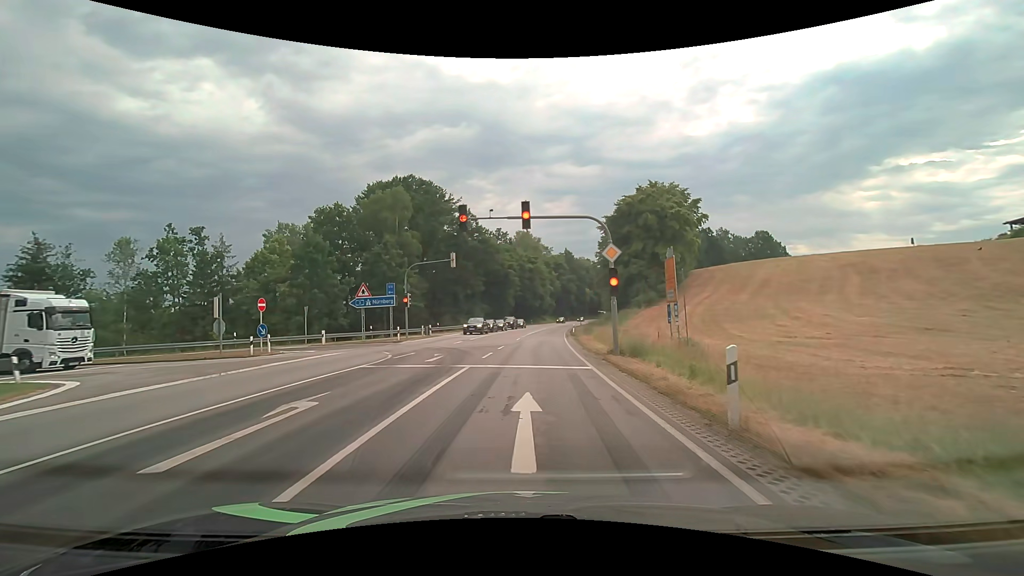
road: primary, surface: asphalt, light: Day
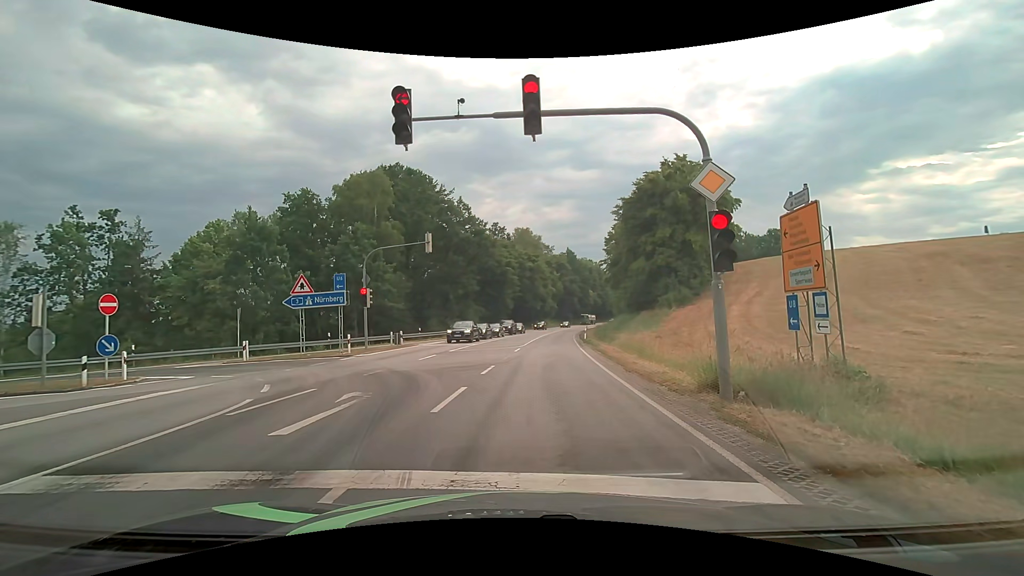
(0.0, +9.8) m; -1°
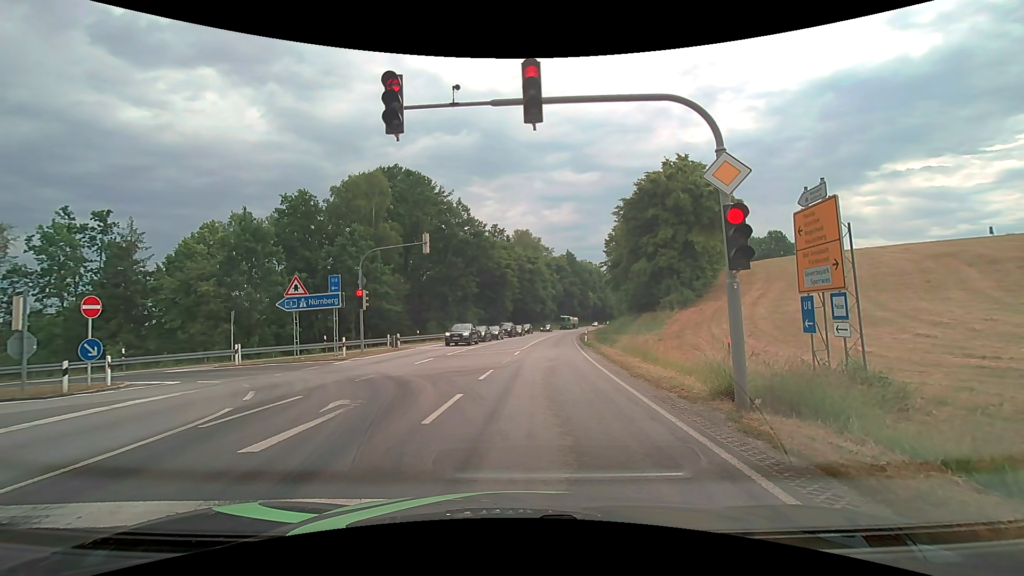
(0.0, +0.7) m; +1°
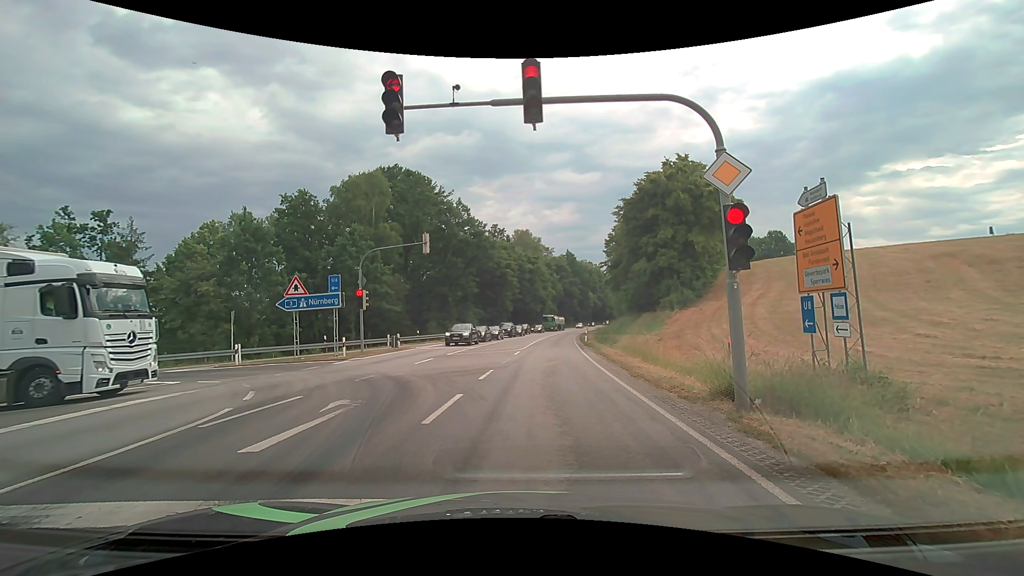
(0.0, 0.0) m; 0°
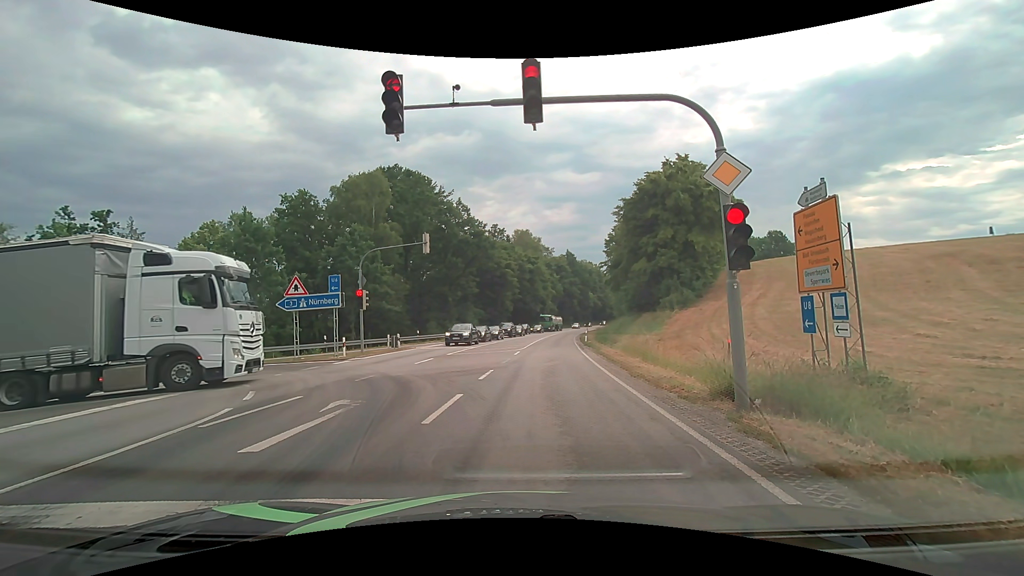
(0.0, 0.0) m; 0°
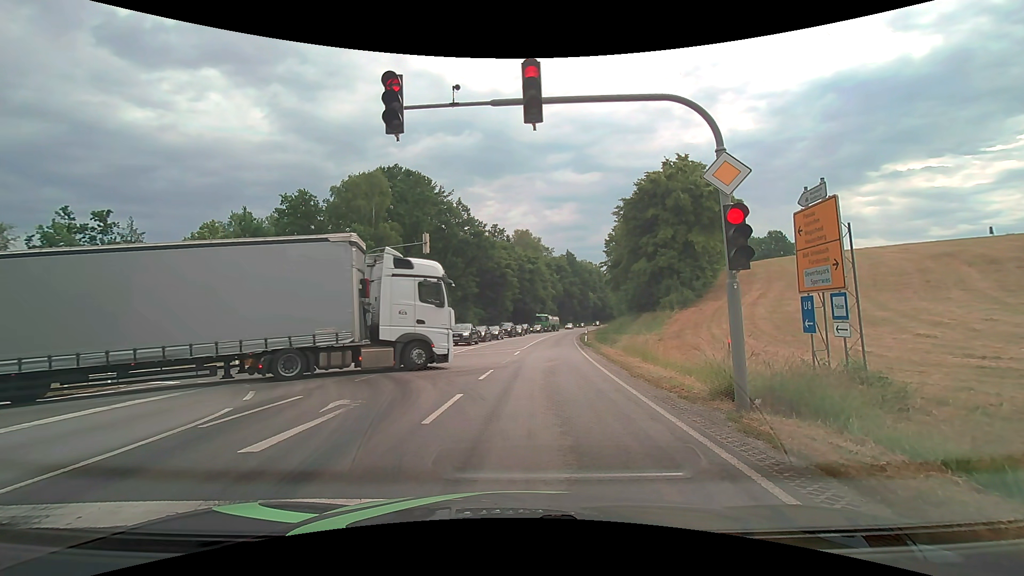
(0.0, 0.0) m; 0°
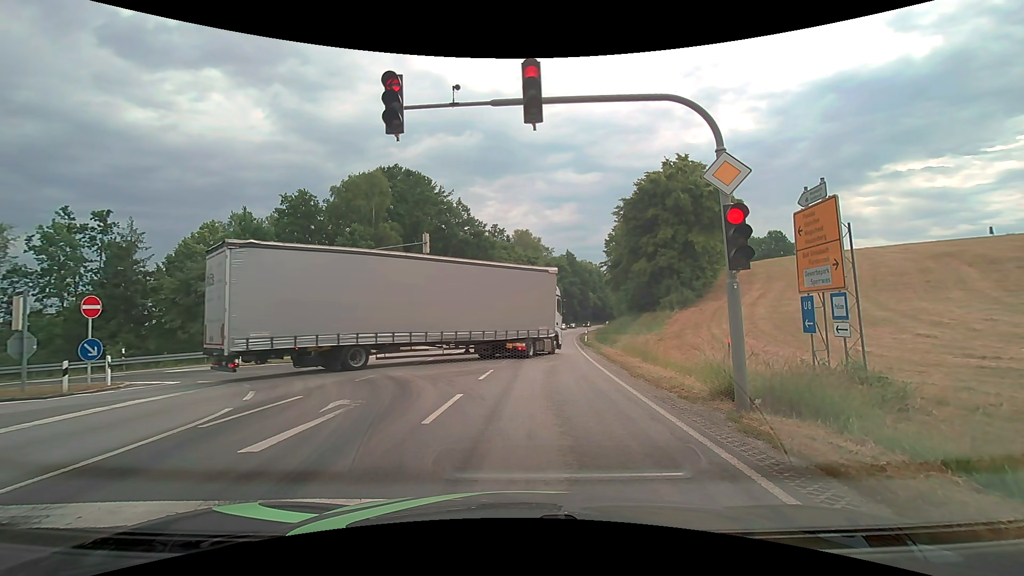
(0.0, 0.0) m; 0°
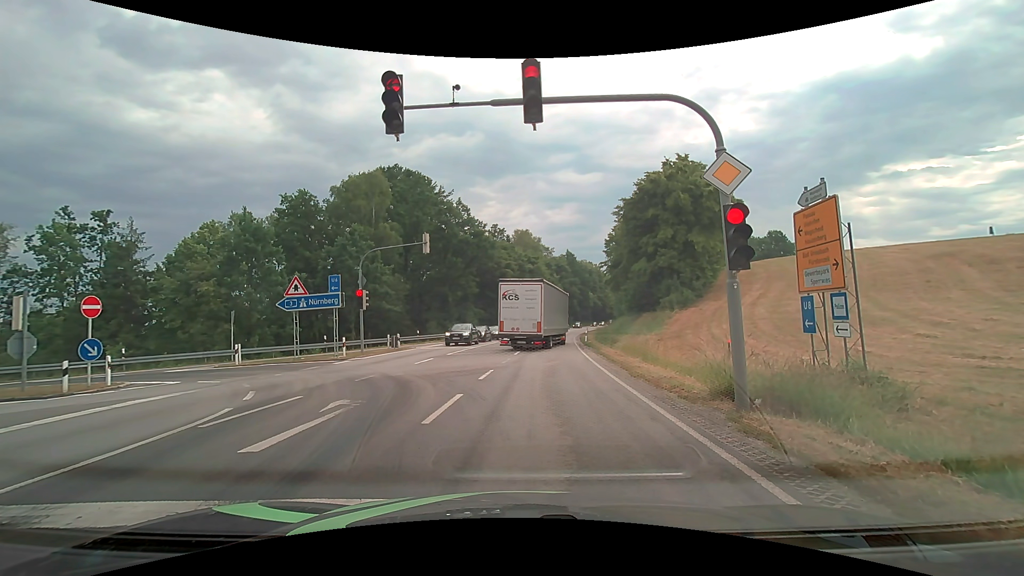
(0.0, 0.0) m; 0°
(0, +10) (0, +20) (+1, +30) (+2, +40) (+3, +50) (+4, +60) (+5, +70) (+6, +80) (+8, +90) (+9, +99) m
